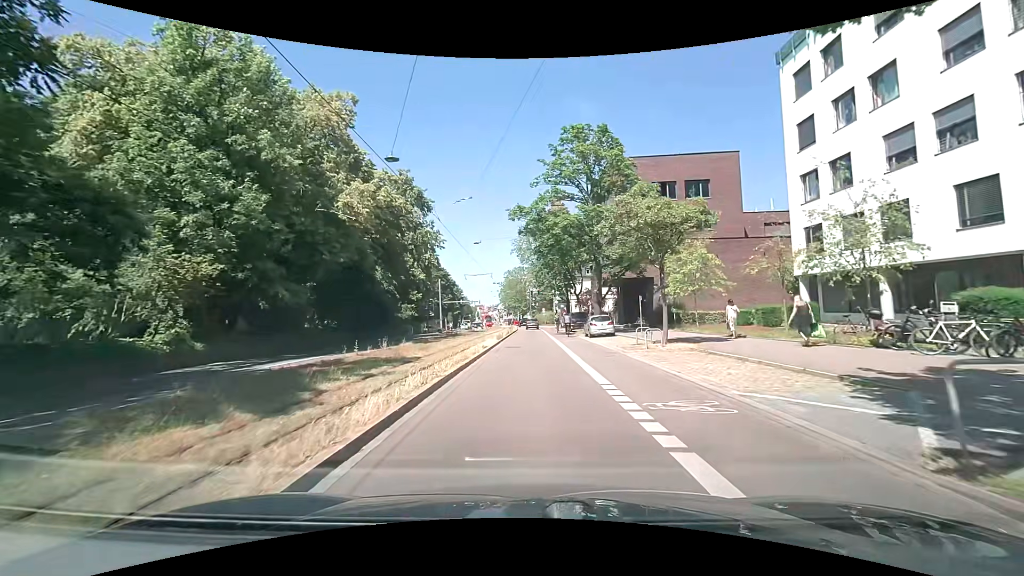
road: primary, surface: asphalt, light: Day
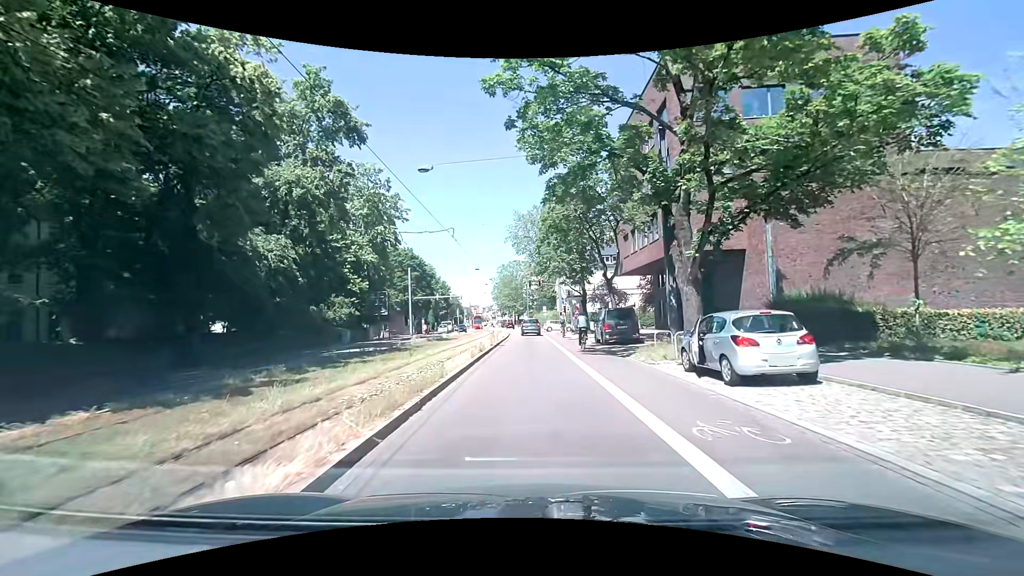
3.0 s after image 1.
(0.0, +23.2) m; 0°
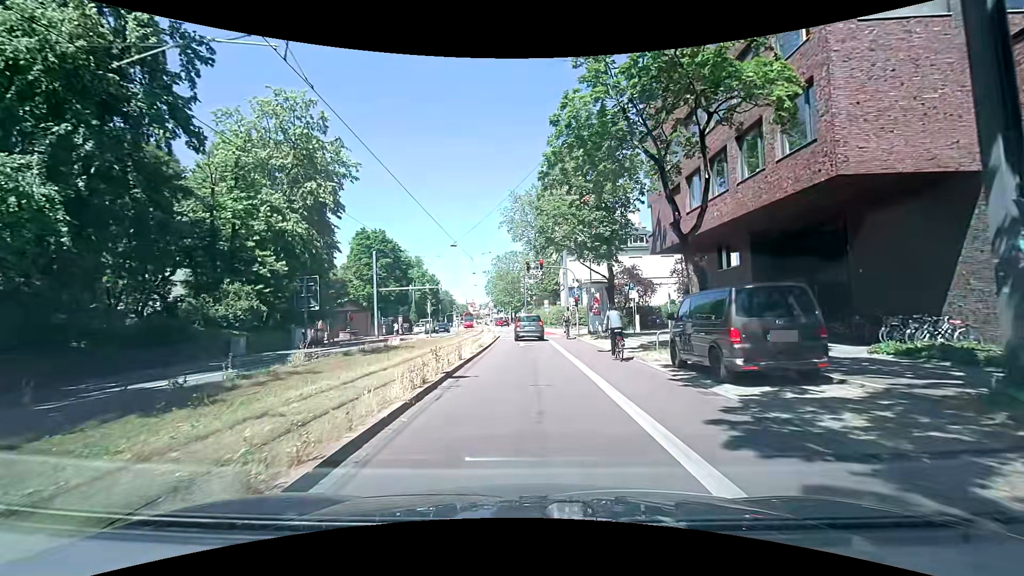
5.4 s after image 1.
(+0.2, +16.2) m; +1°
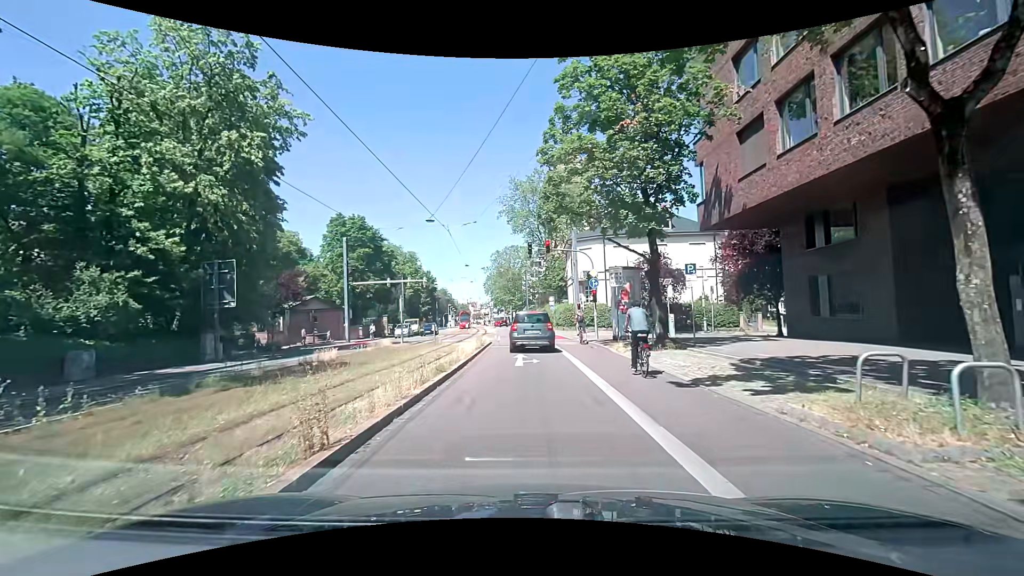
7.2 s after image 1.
(0.0, +10.1) m; 0°
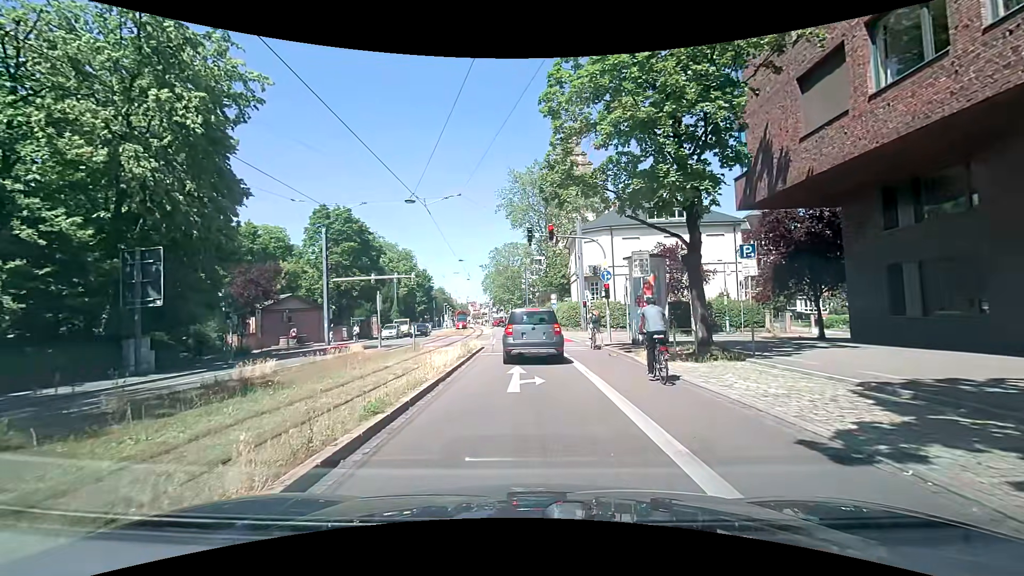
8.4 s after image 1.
(0.0, +4.8) m; -2°
